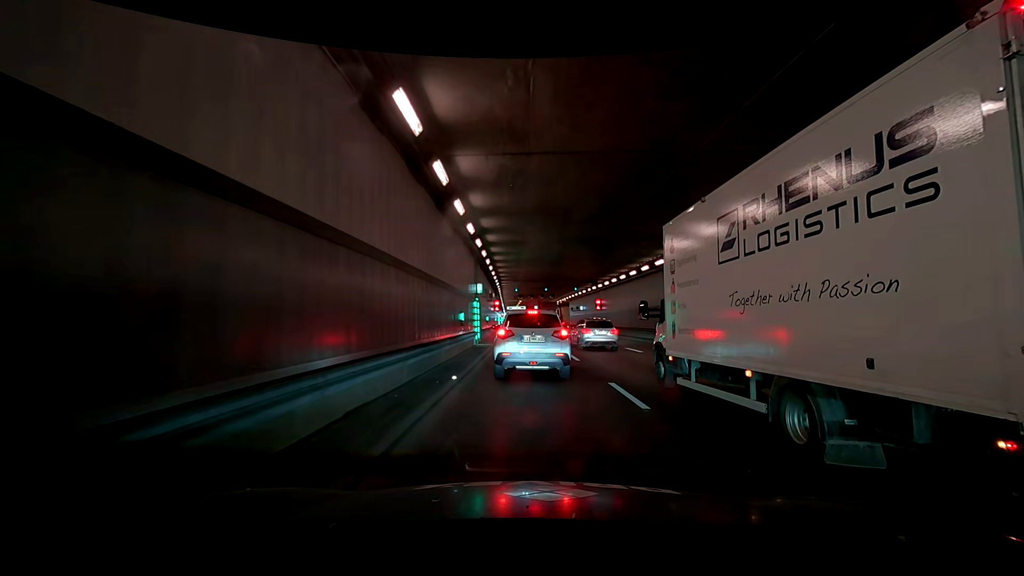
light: Day
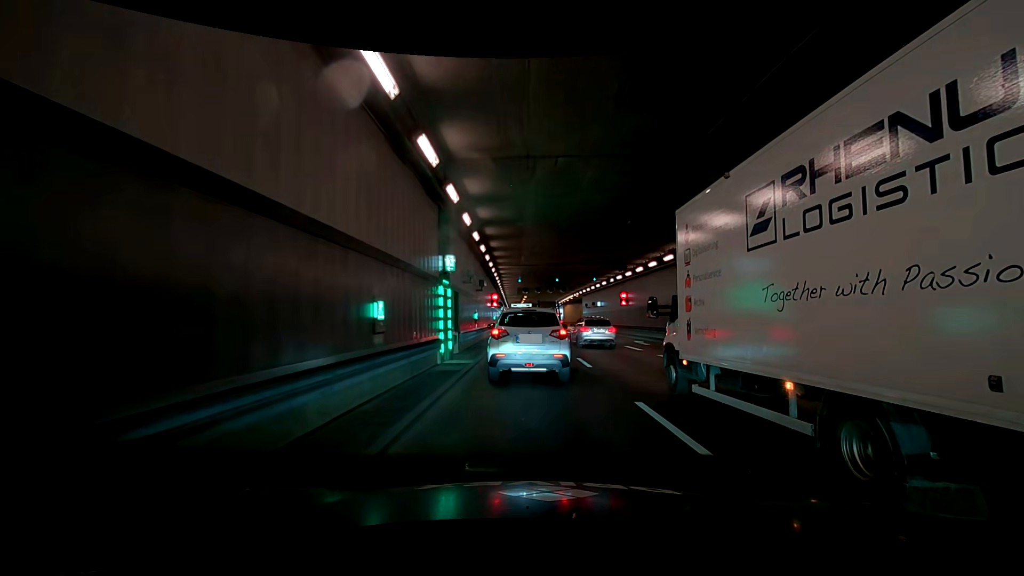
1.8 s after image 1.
(0.0, +11.7) m; 0°
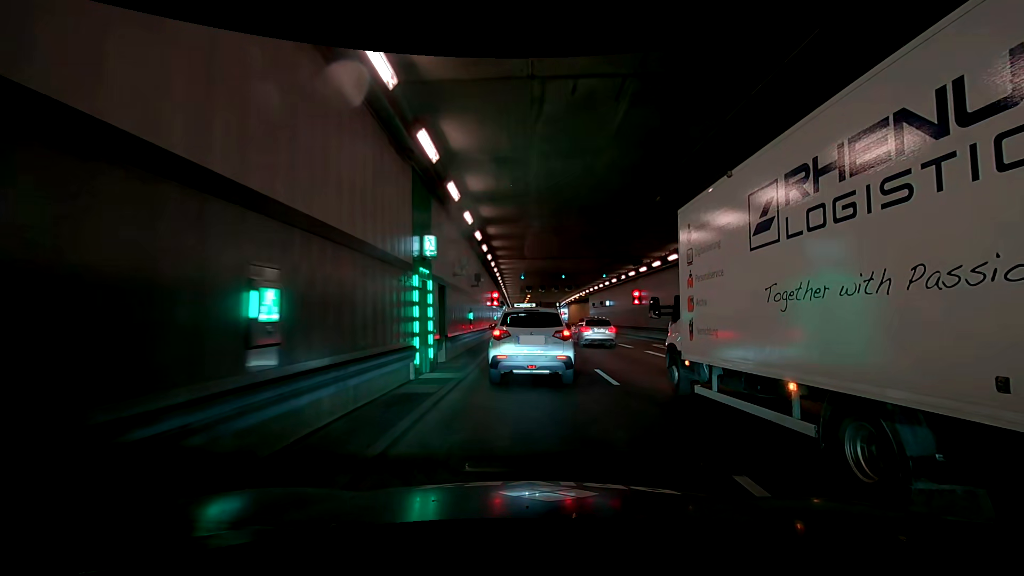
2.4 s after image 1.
(0.0, +3.7) m; 0°
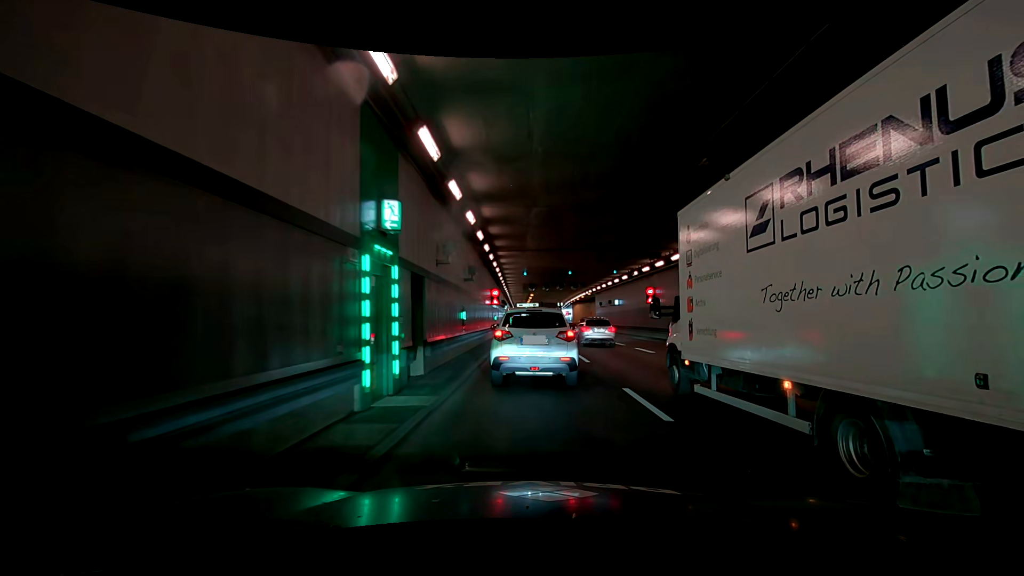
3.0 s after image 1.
(0.0, +3.6) m; 0°
